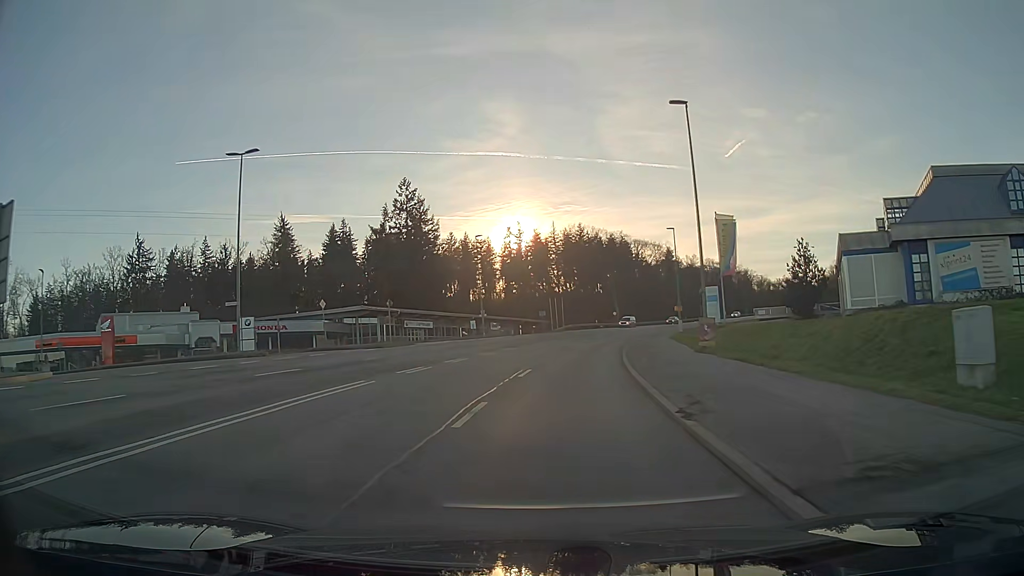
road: secondary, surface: asphalt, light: Day
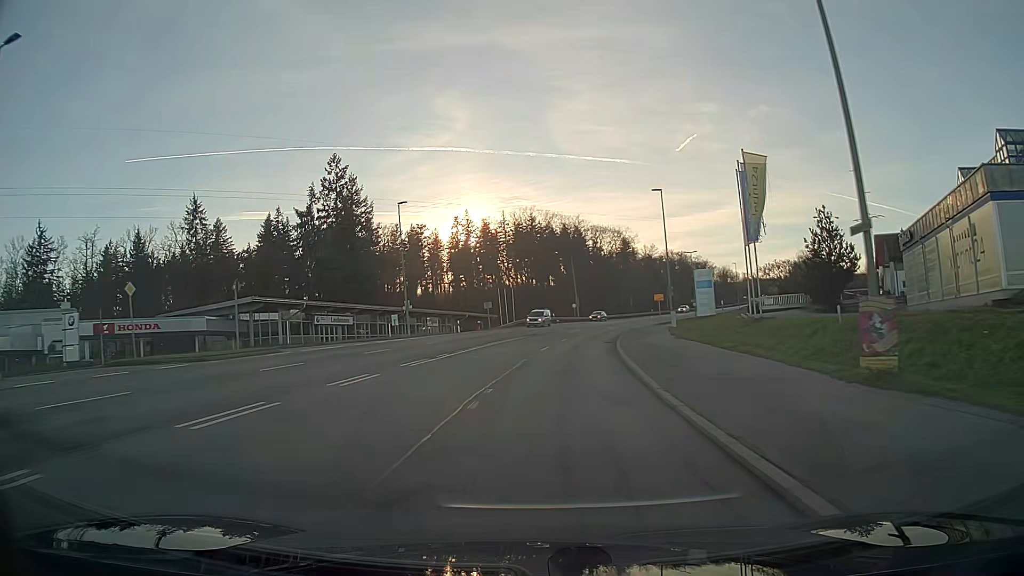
(+0.6, +16.8) m; +4°
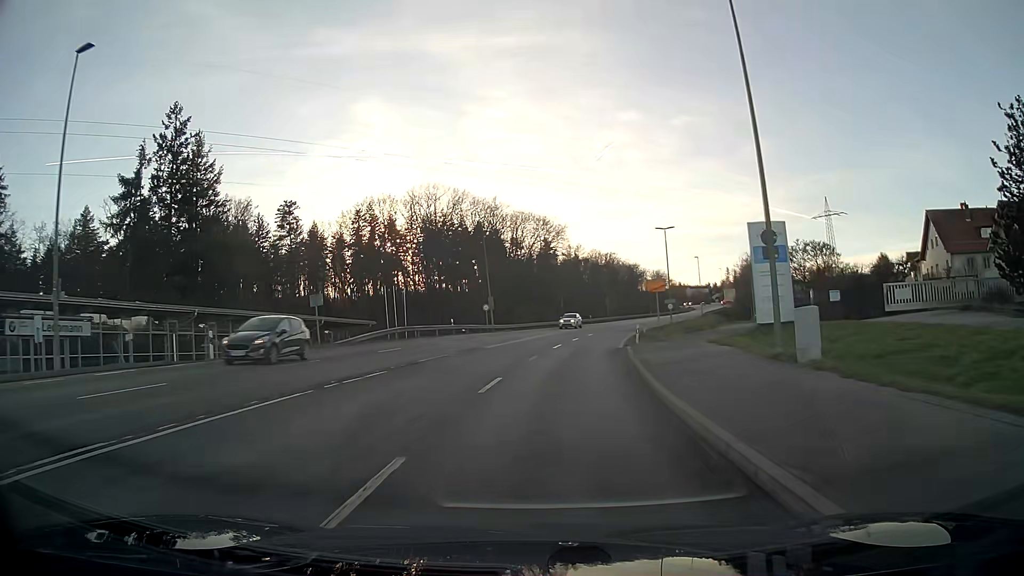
(+2.1, +33.5) m; +7°
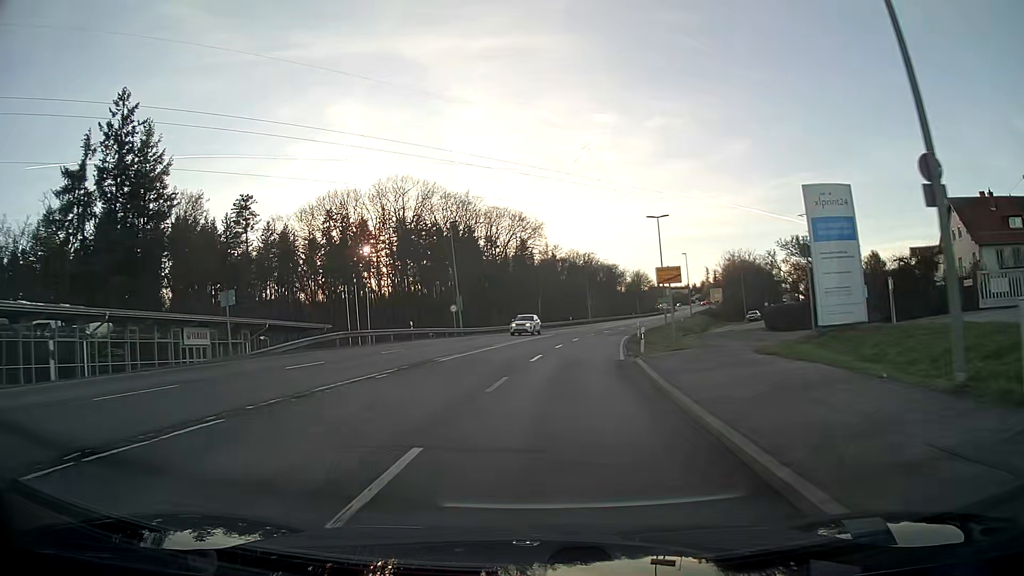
(+0.1, +8.2) m; +2°
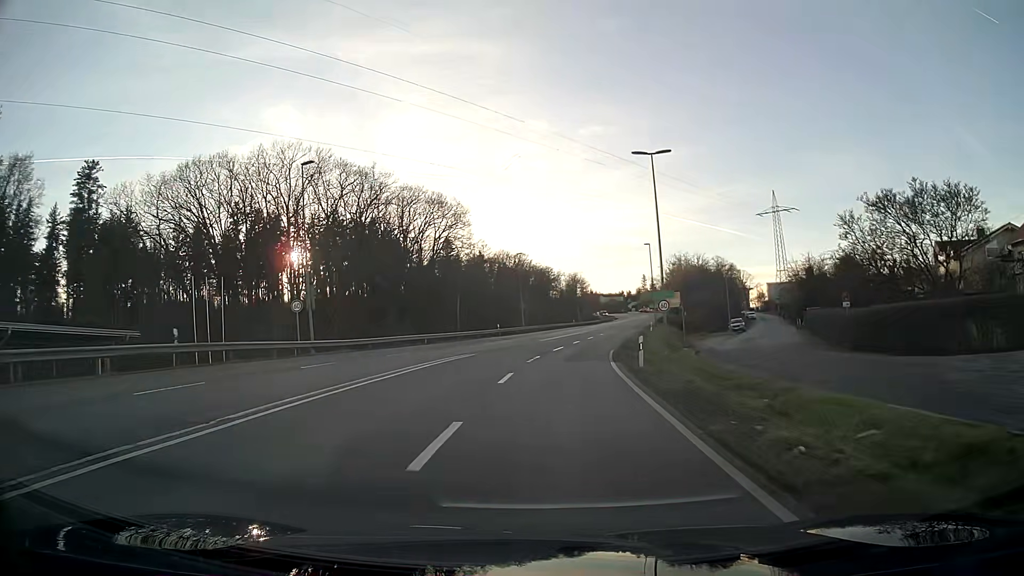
(+1.3, +24.5) m; +6°
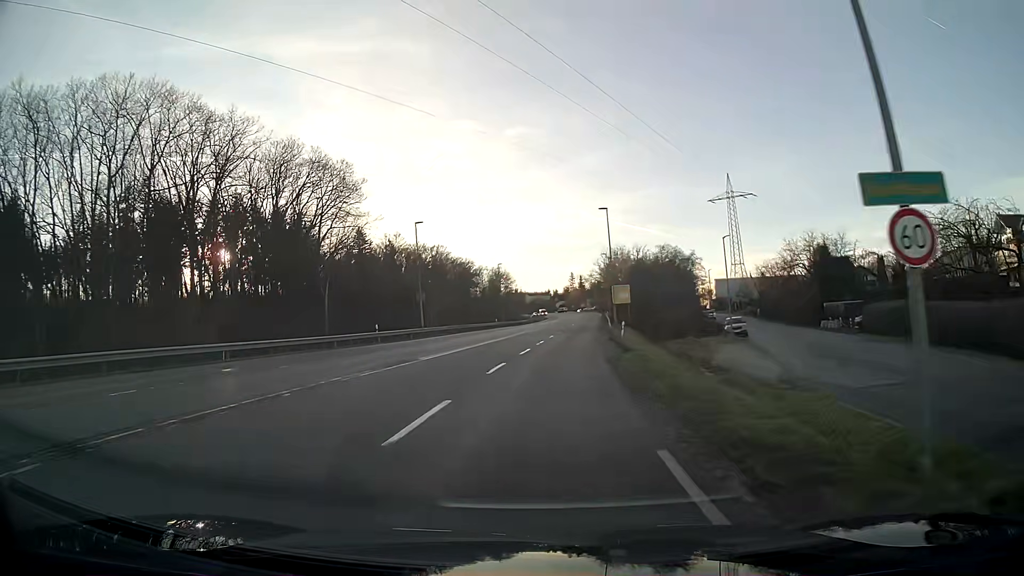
(+1.4, +26.2) m; +6°
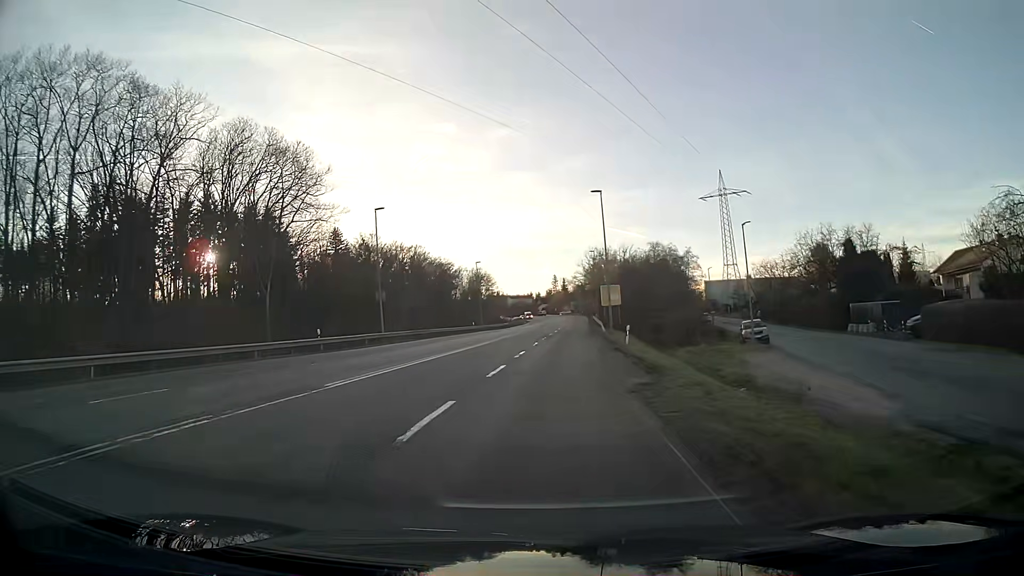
(+0.1, +9.1) m; +1°
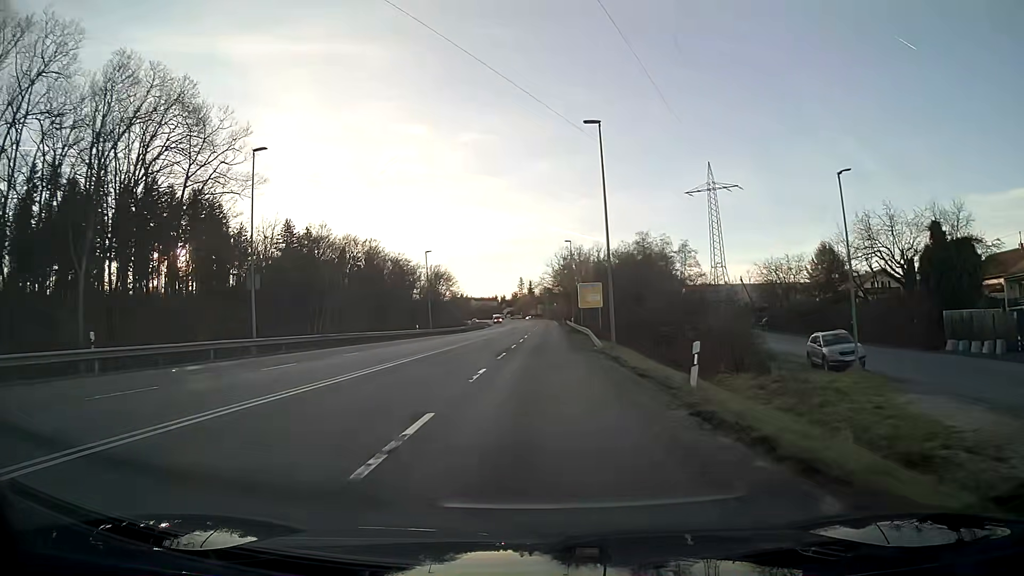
(+0.4, +18.3) m; +3°
